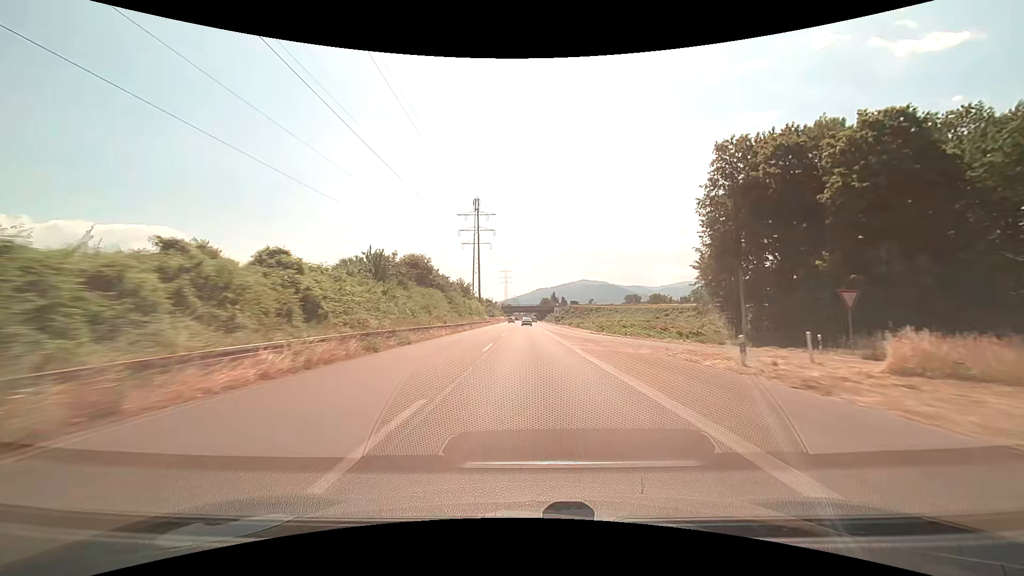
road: trunk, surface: asphalt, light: Day
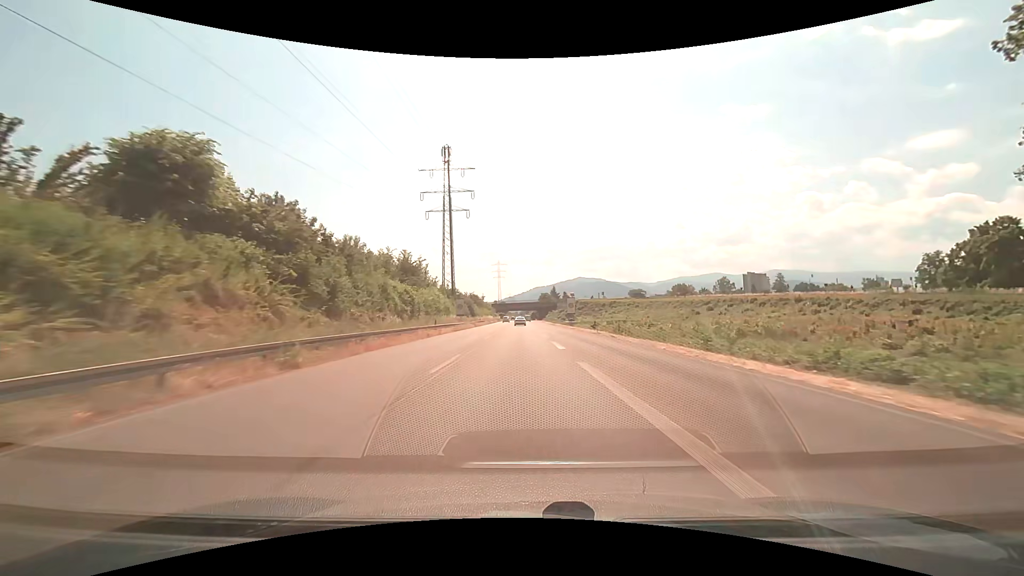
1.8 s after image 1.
(+0.1, +44.3) m; 0°
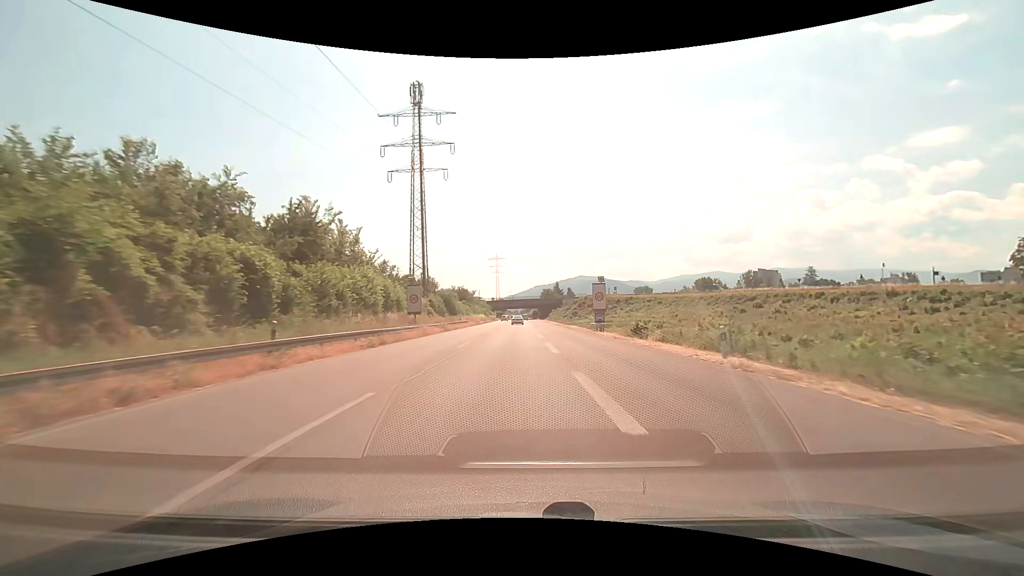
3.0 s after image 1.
(0.0, +26.6) m; 0°
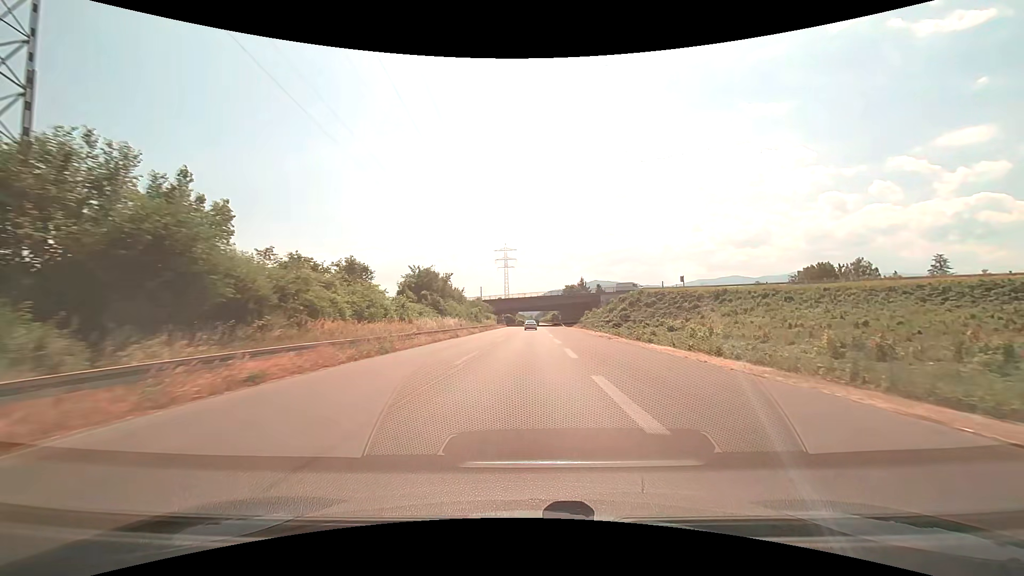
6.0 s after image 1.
(-1.0, +59.7) m; -1°
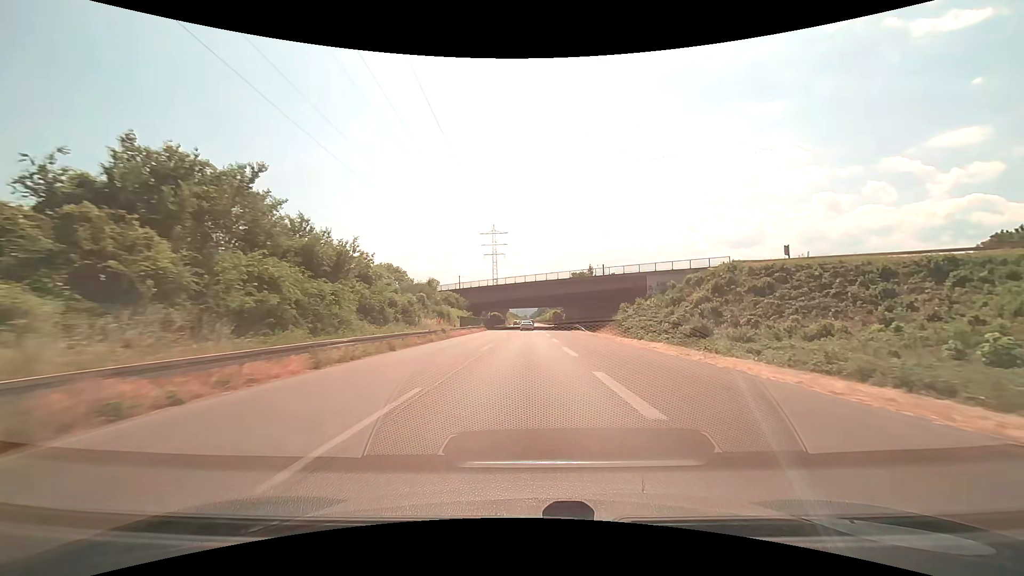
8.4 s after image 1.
(+0.2, +47.5) m; 0°
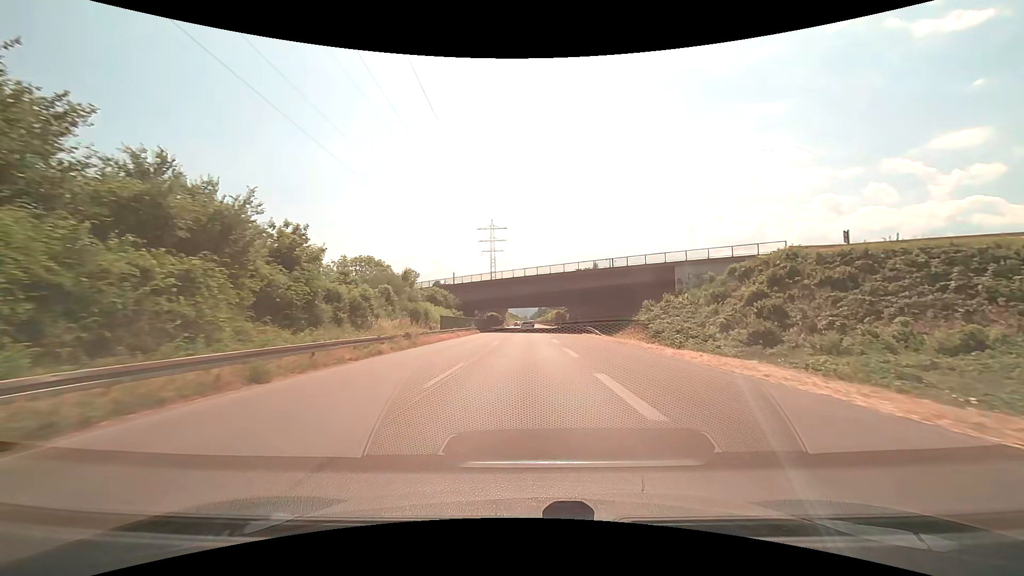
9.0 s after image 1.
(0.0, +12.0) m; 0°
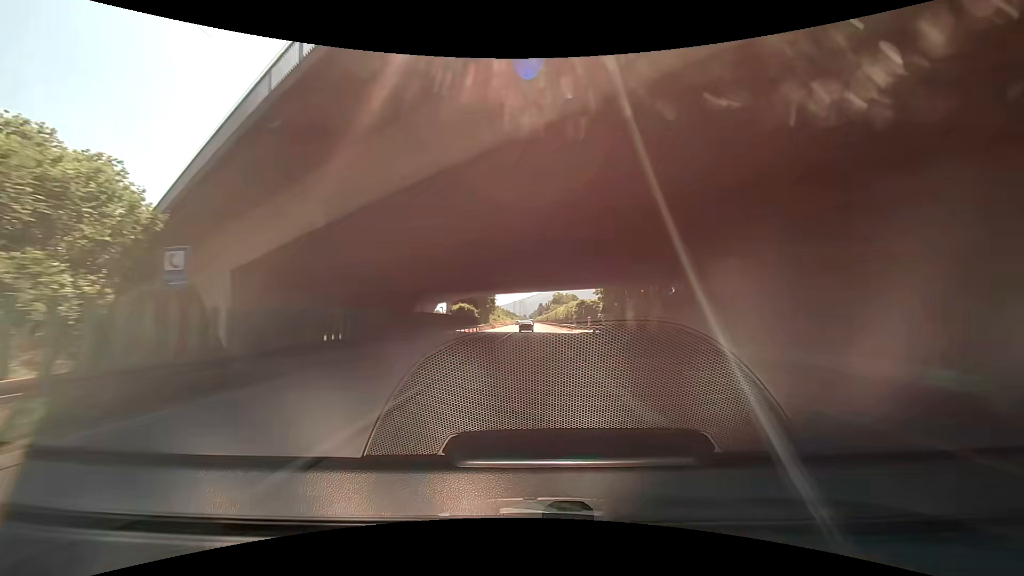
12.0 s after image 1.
(+0.2, +60.4) m; 0°
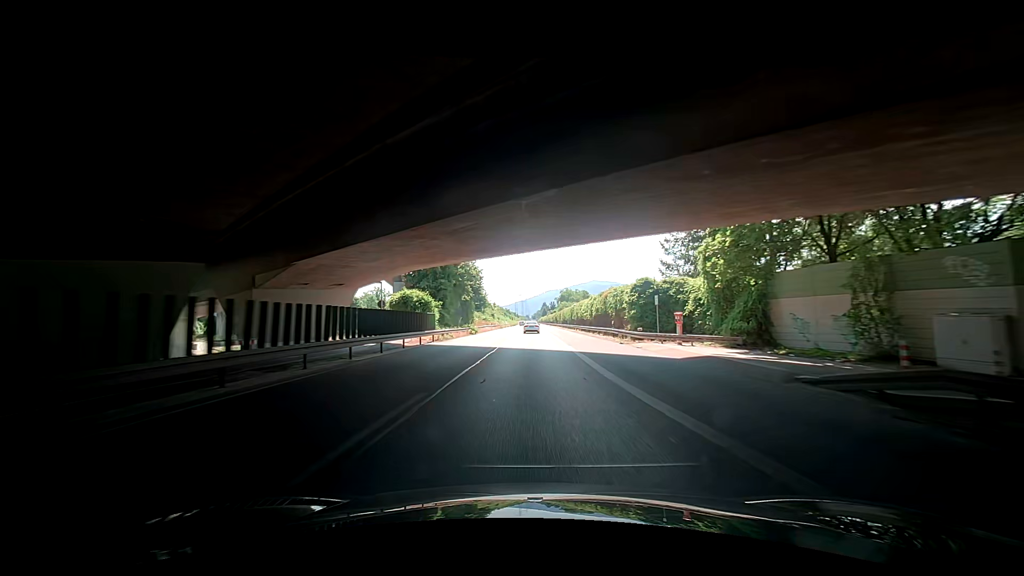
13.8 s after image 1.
(-0.7, +36.8) m; 0°
(0, +10) (0, +20) (-1, +30) (-1, +40) (-1, +50) (0, +60) (0, +70) (0, +80) (0, +90) (0, +100) m
